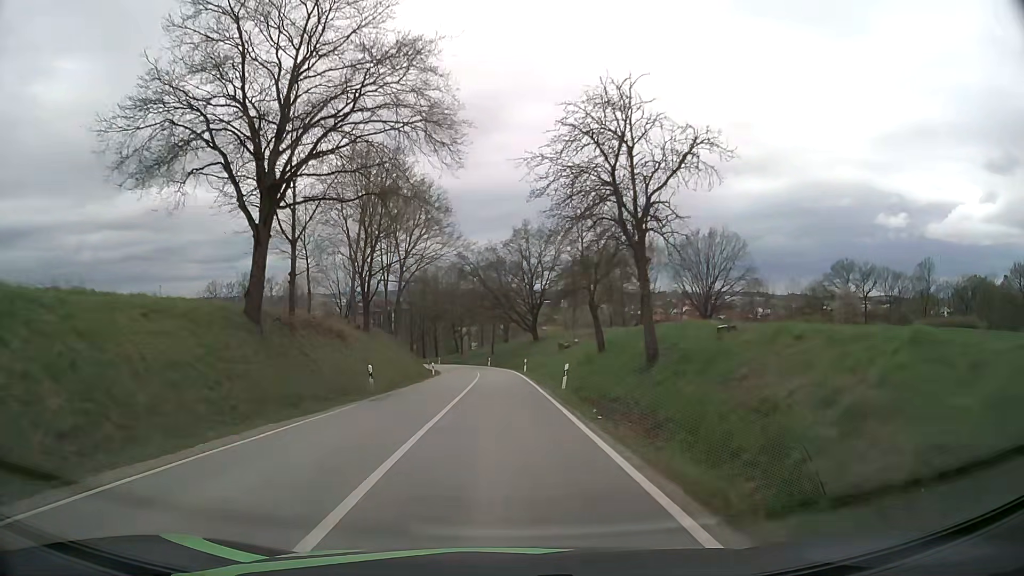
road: secondary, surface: asphalt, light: Day
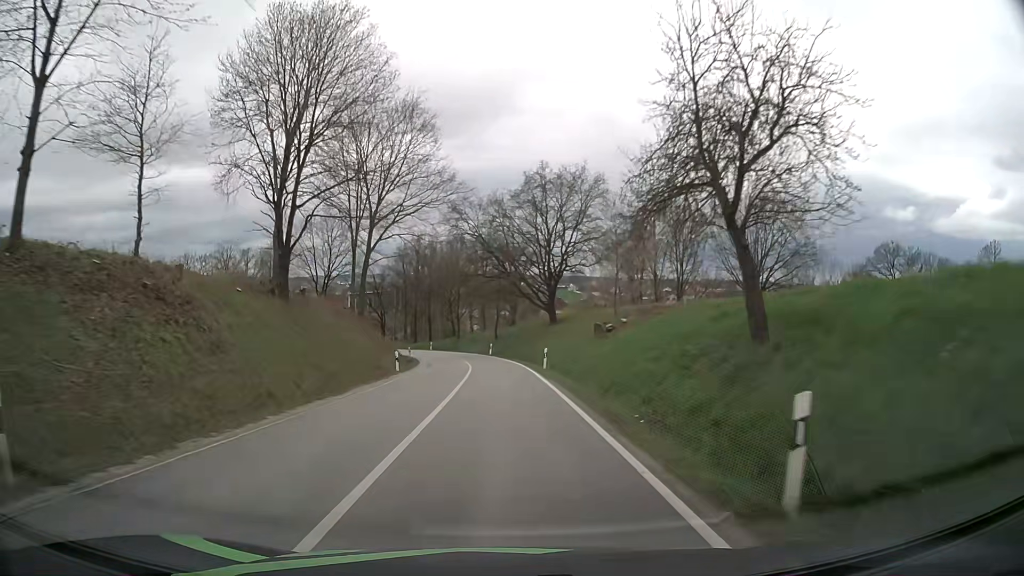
(-0.1, +19.6) m; -1°
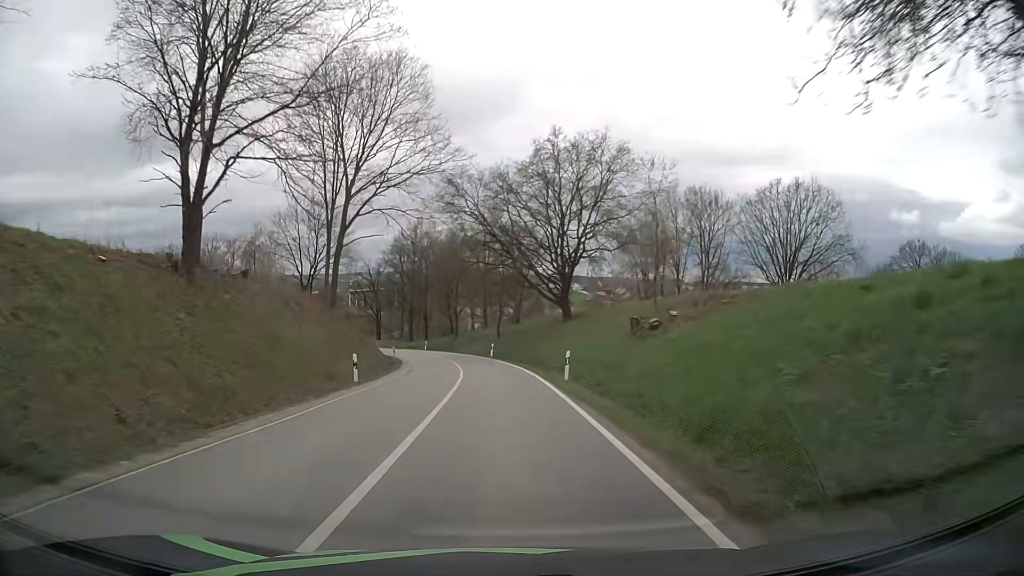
(0.0, +9.7) m; -1°
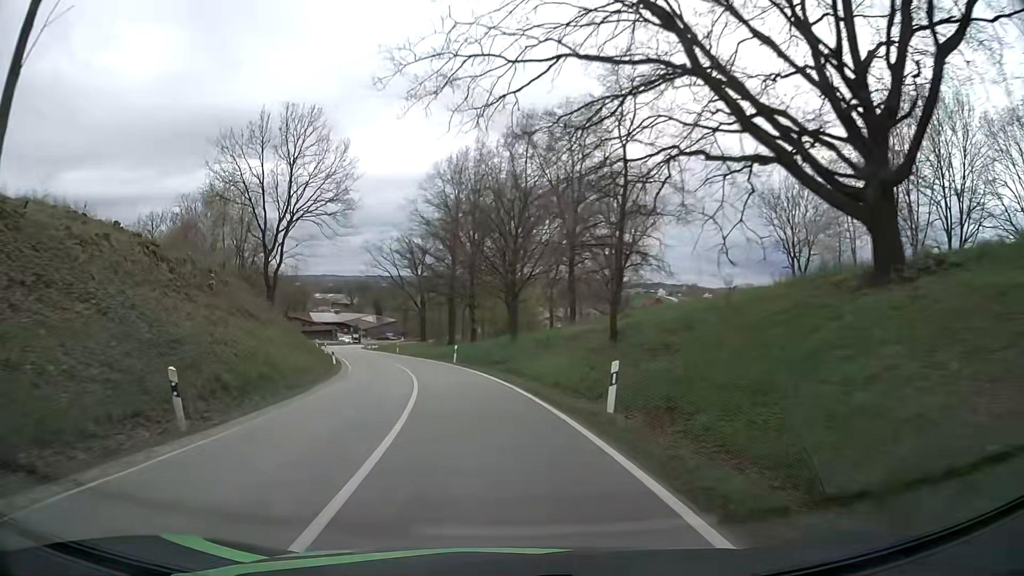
(-0.9, +37.9) m; -6°
(0, +10) (-1, +20) (-3, +30) (-5, +40) (-8, +49) (-10, +59) (-13, +68) (-16, +78) (-19, +88) (-22, +97) m
